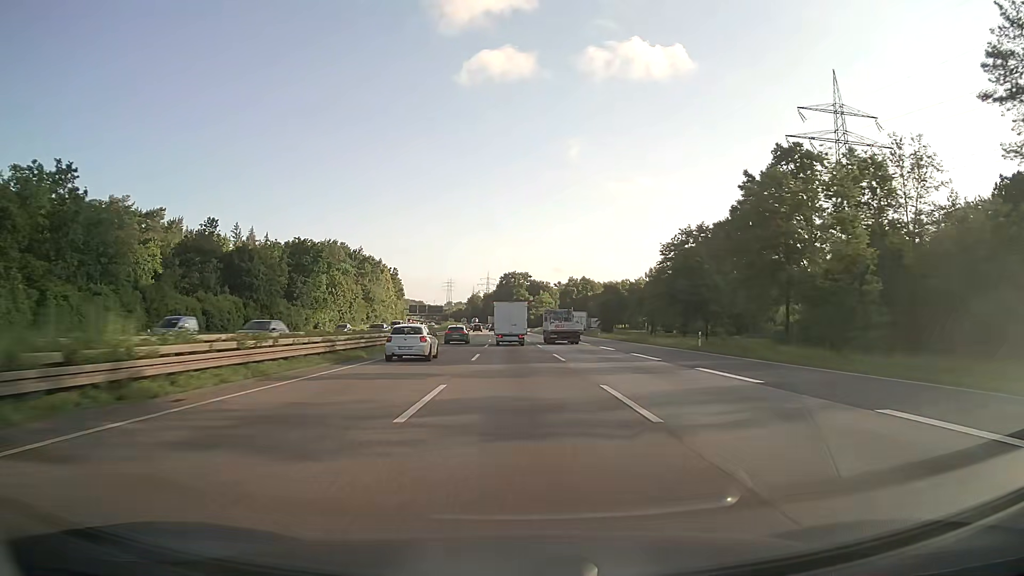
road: motorway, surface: asphalt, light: Day
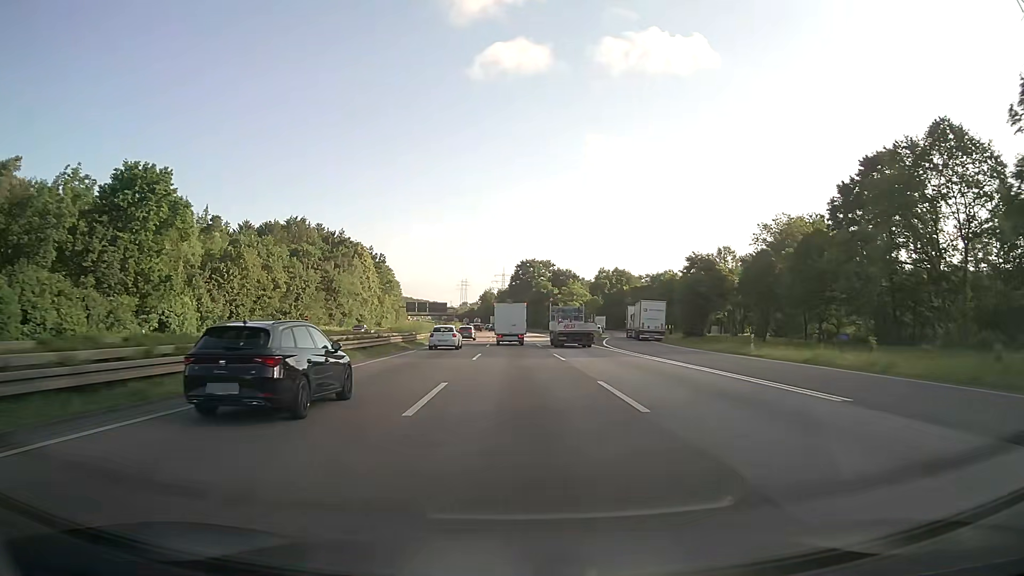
(-0.6, +52.3) m; -1°
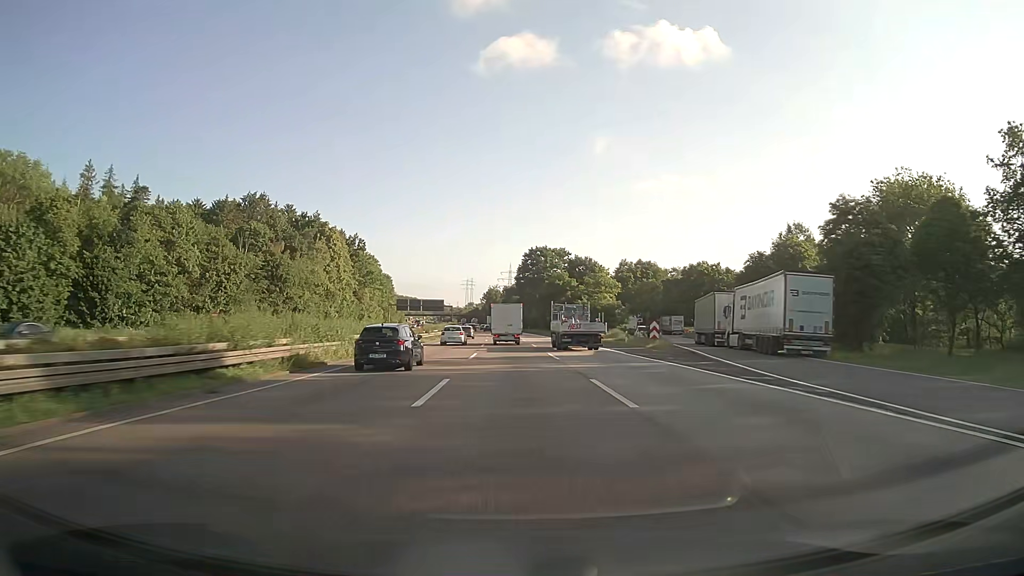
(-0.2, +34.8) m; -1°
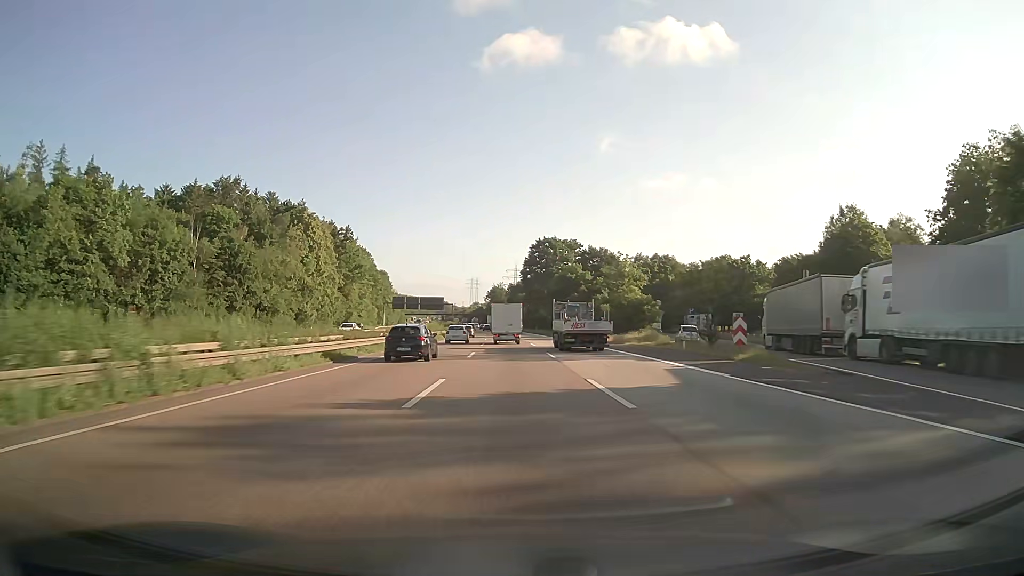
(0.0, +17.4) m; 0°
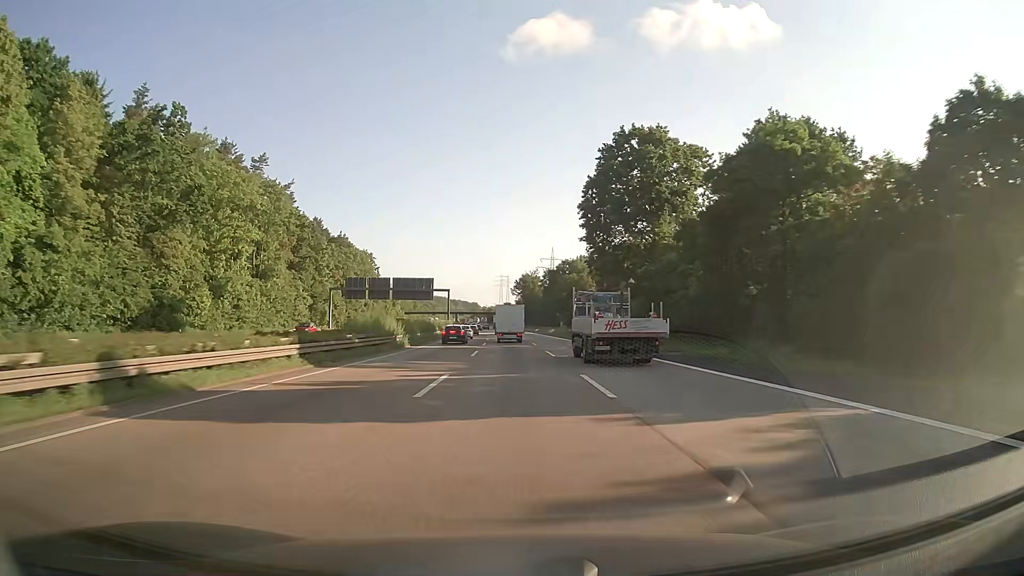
(-2.1, +87.3) m; -3°
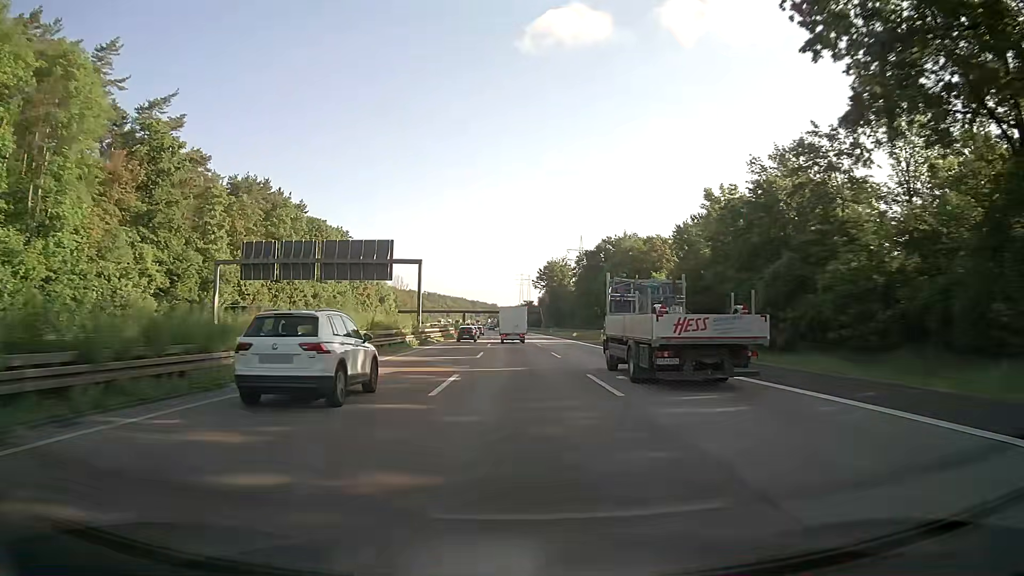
(-0.8, +53.2) m; -2°
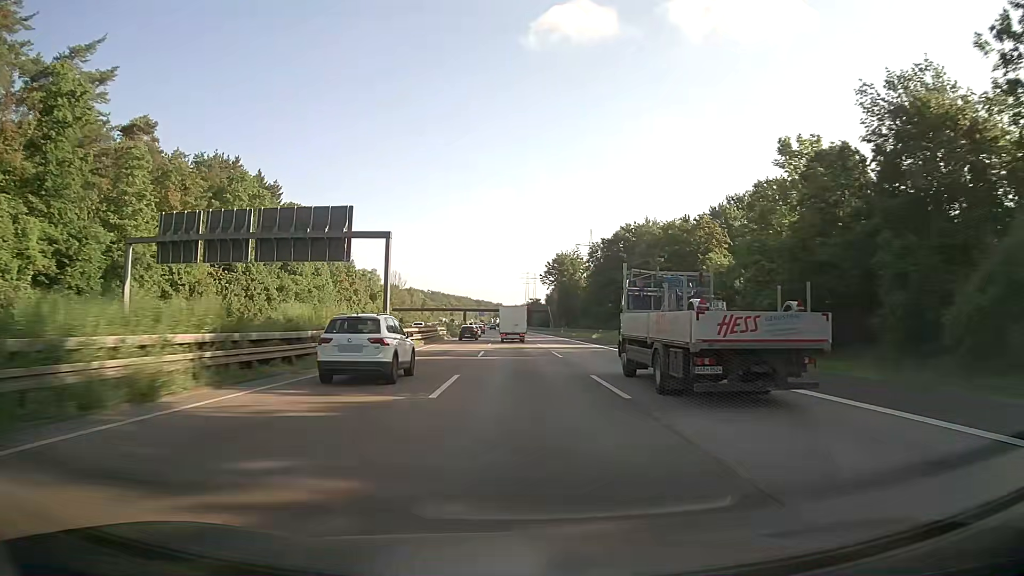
(-0.1, +17.9) m; -1°
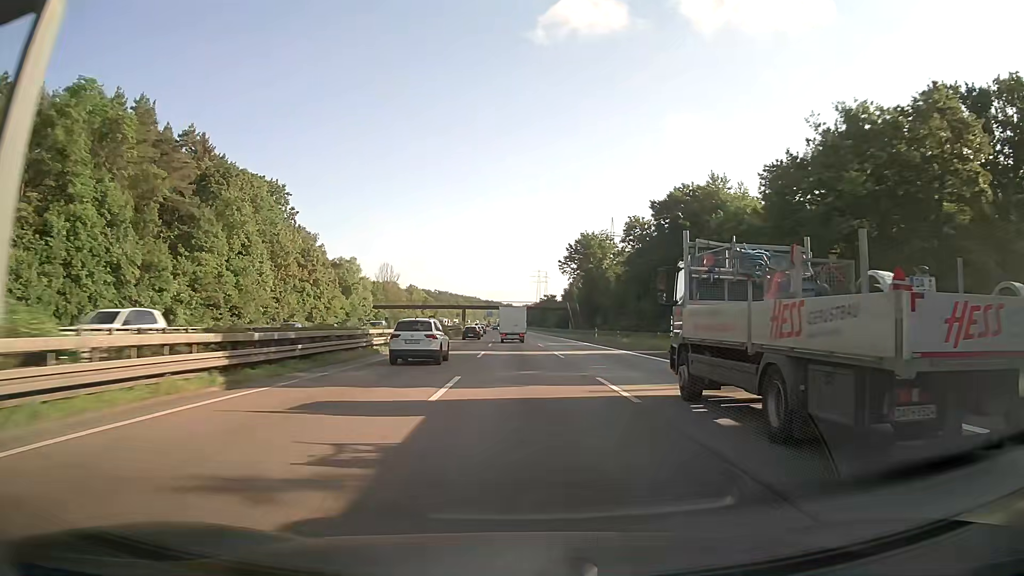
(-0.3, +36.0) m; -1°
(0, +10) (0, +20) (0, +30) (0, +40) (-1, +50) (-1, +60) (-1, +70) (-1, +80) (-2, +90) (-2, +100) m
